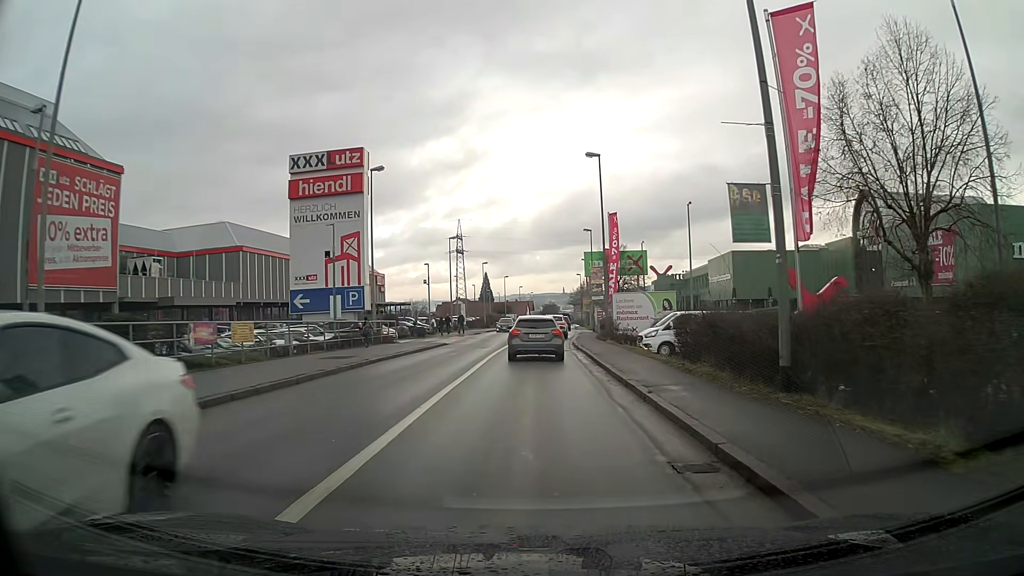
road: tertiary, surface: asphalt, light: Day
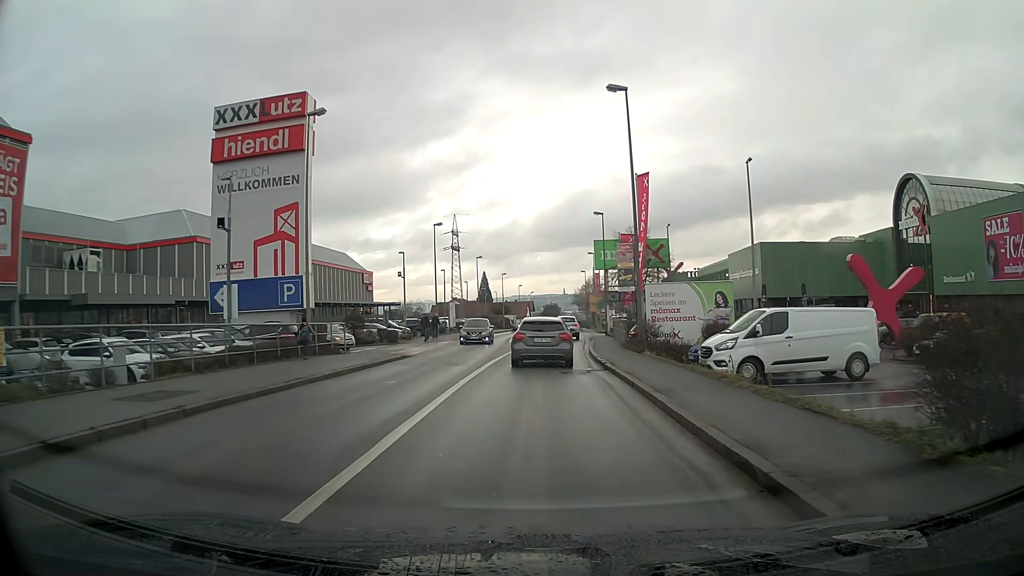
(0.0, +11.2) m; 0°
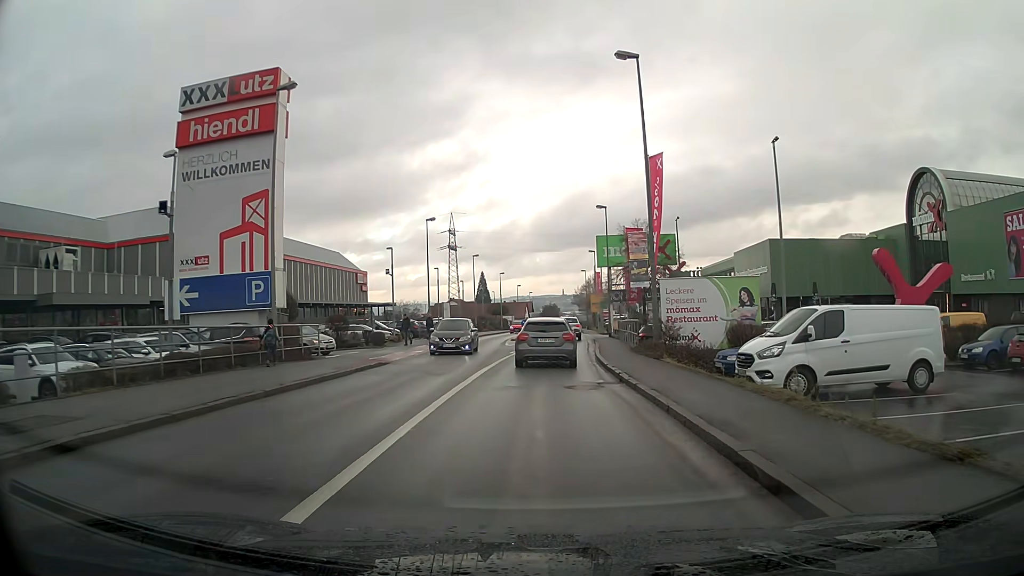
(0.0, +3.5) m; 0°
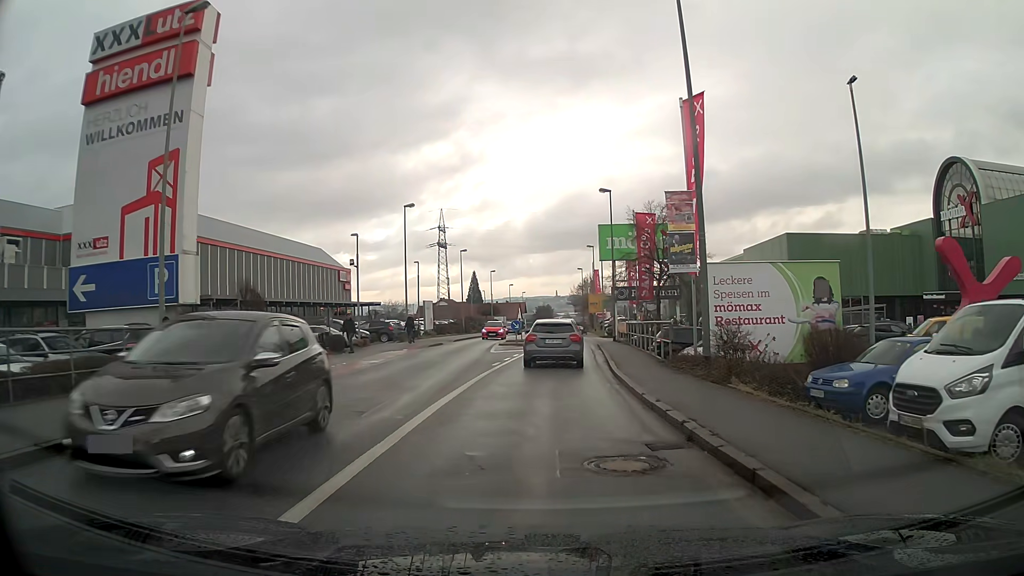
(0.0, +7.3) m; +1°
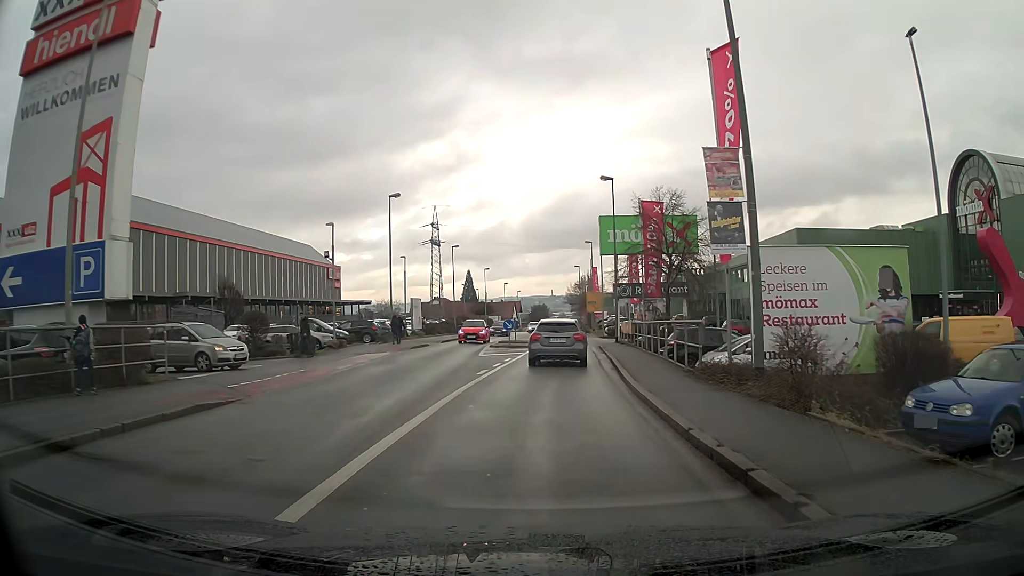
(0.0, +3.8) m; +1°
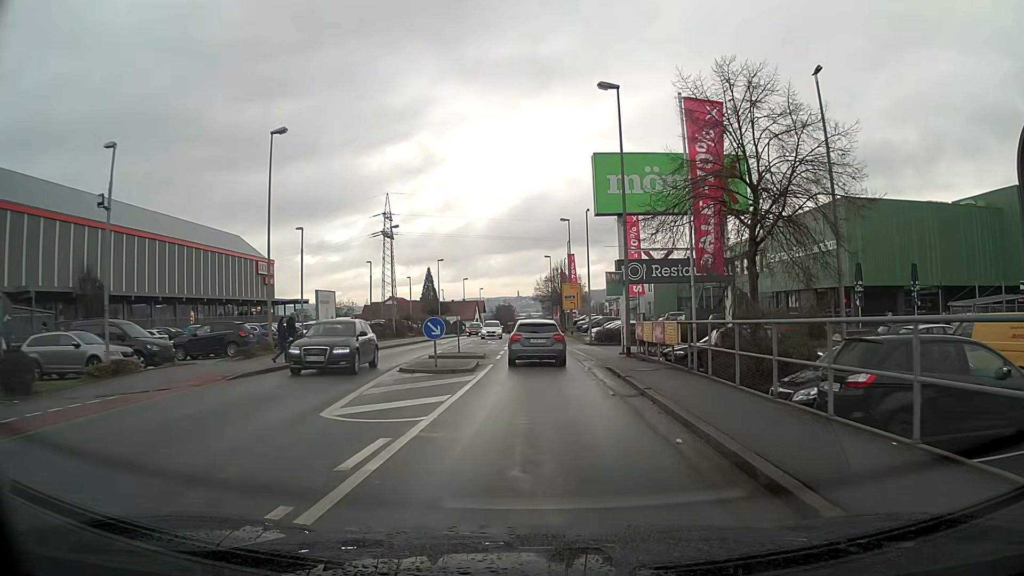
(+0.3, +17.1) m; +3°
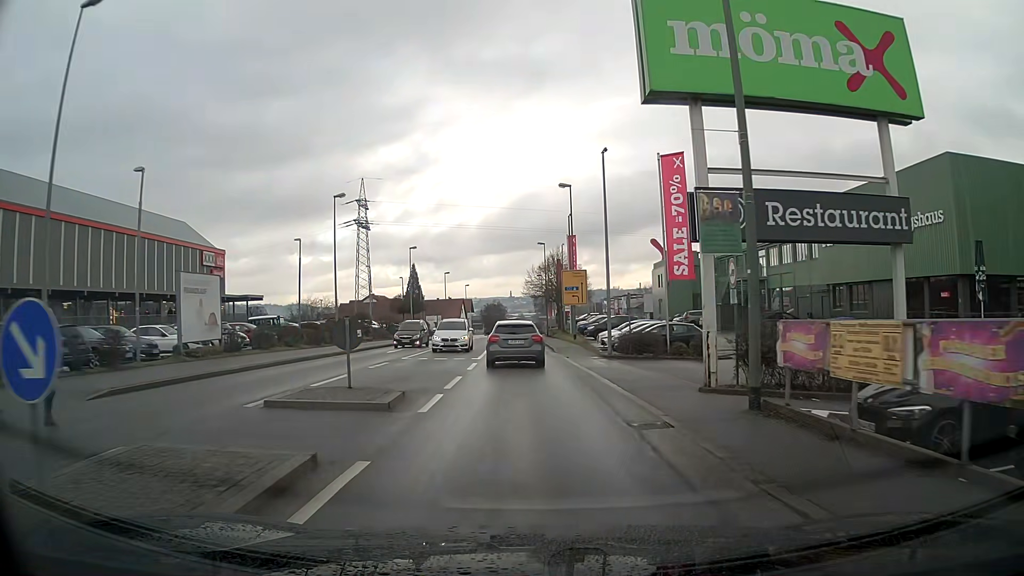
(+0.1, +15.1) m; 0°
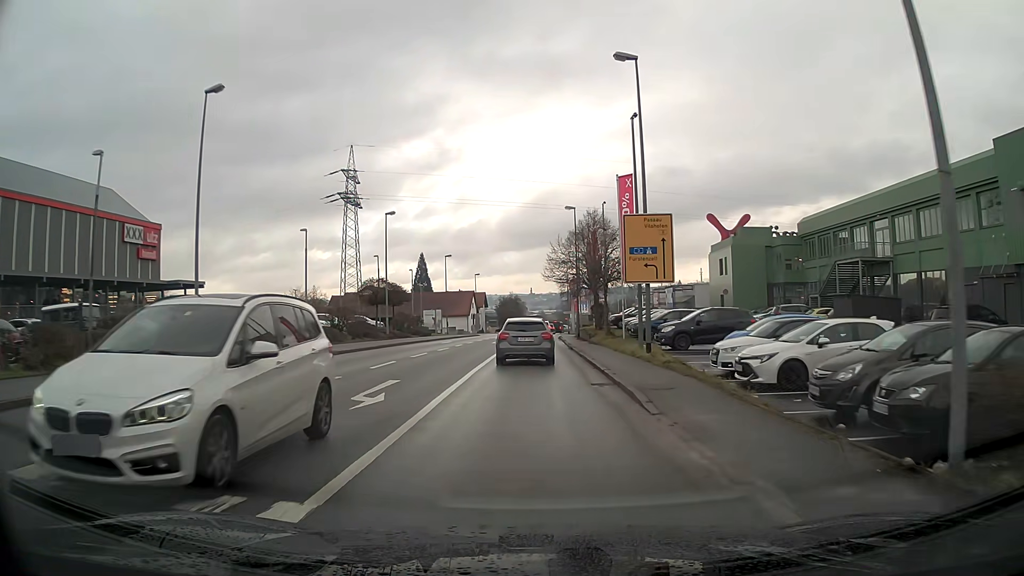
(-0.4, +21.9) m; -2°
